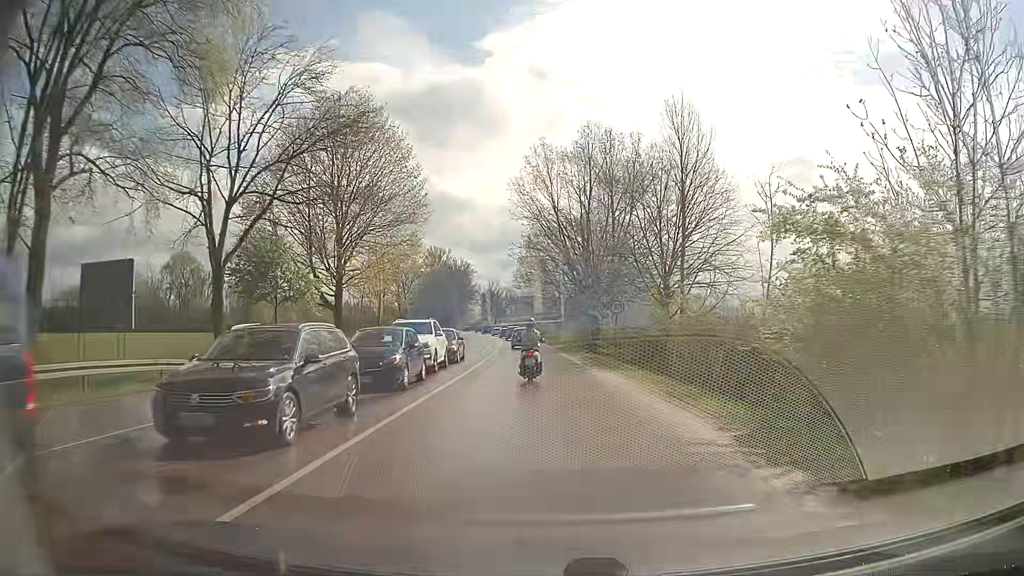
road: secondary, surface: asphalt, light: Day
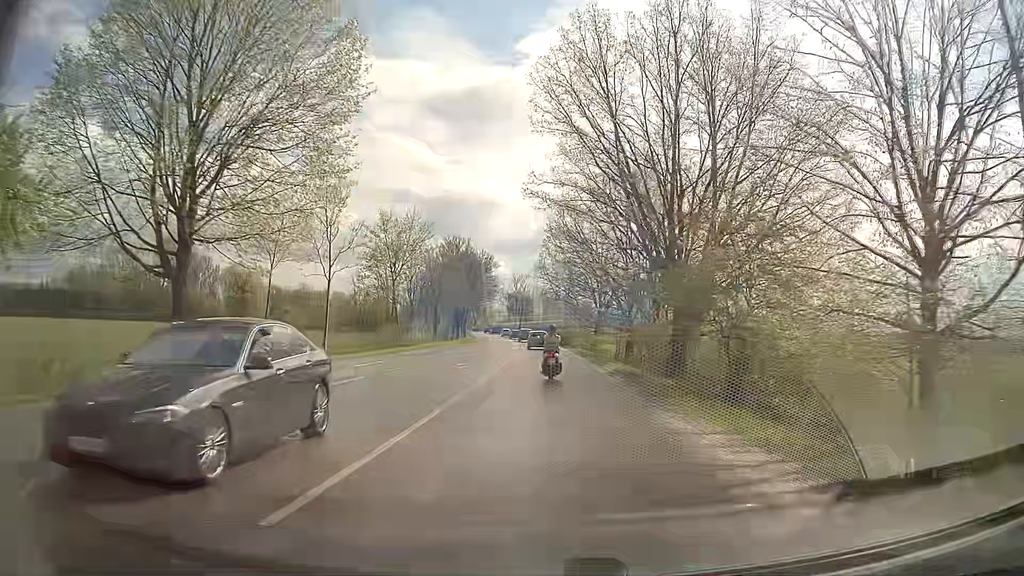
(-0.8, +23.0) m; -3°
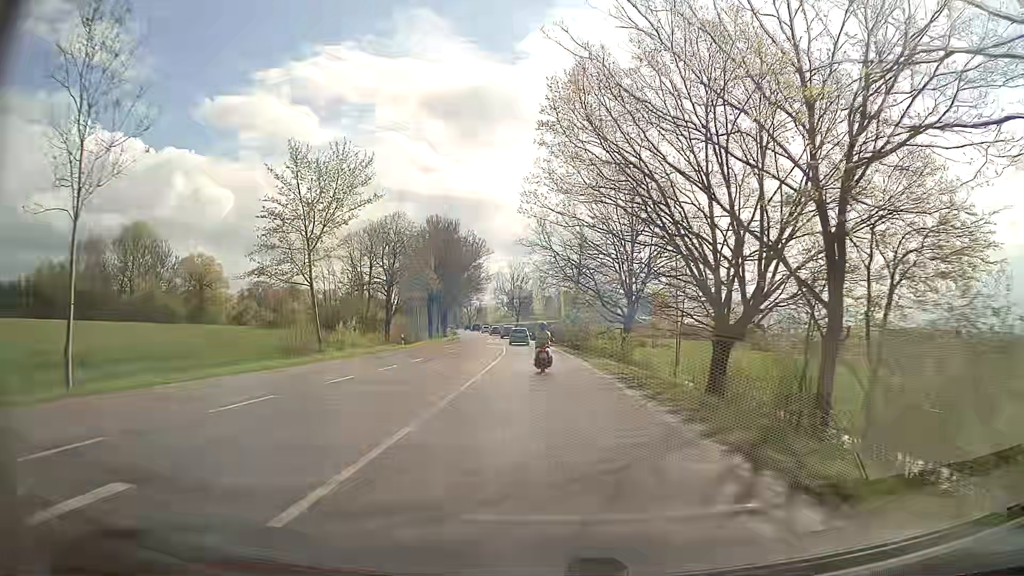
(0.0, +24.7) m; 0°
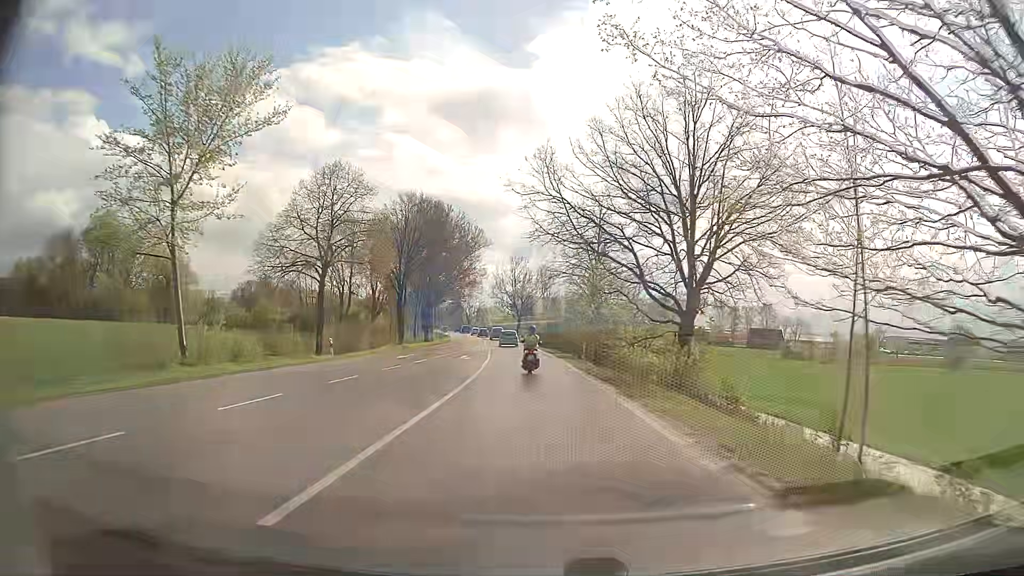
(-0.1, +17.8) m; -1°
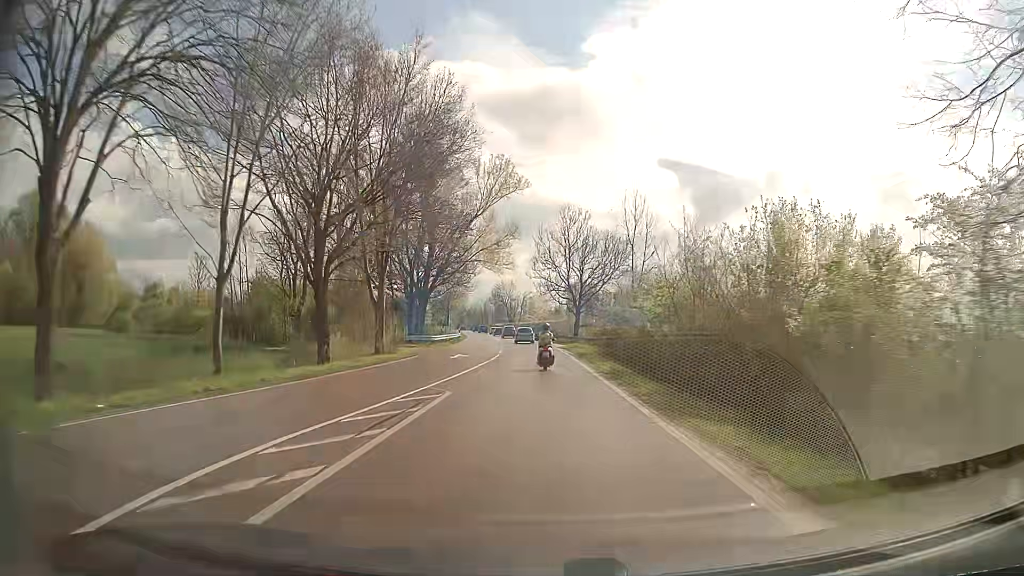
(-1.6, +47.5) m; -4°
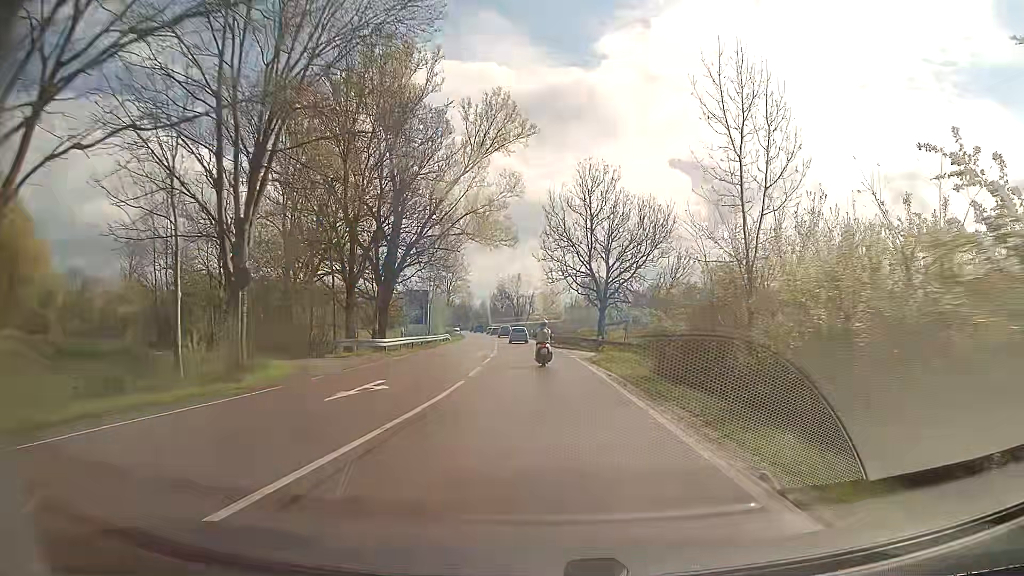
(-0.3, +19.4) m; -1°
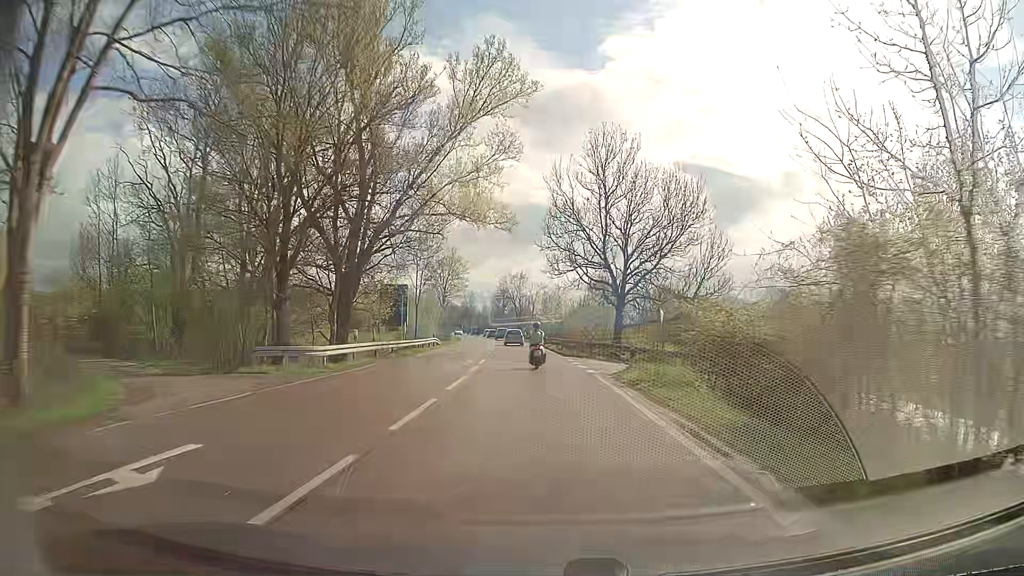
(0.0, +9.8) m; 0°
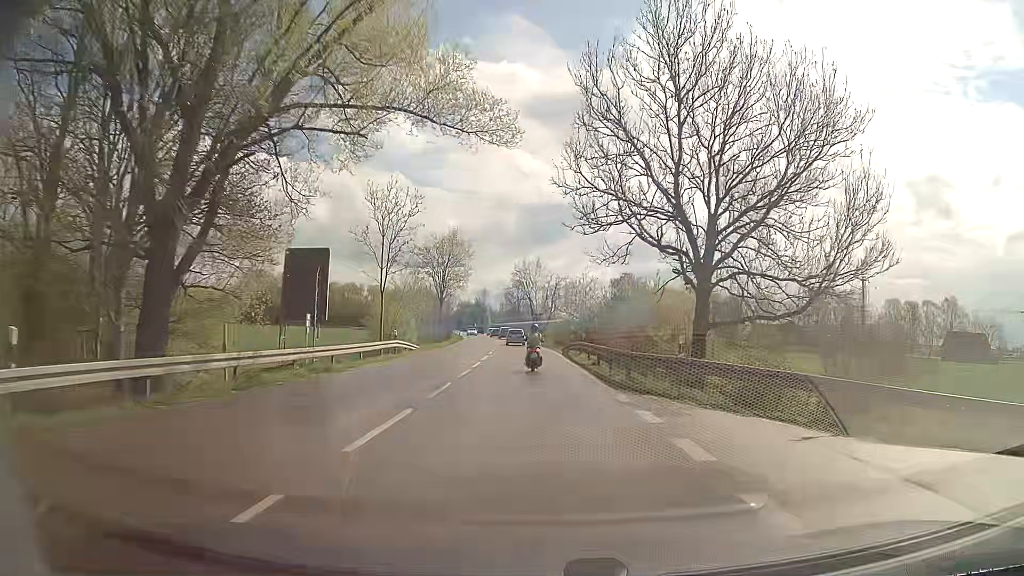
(-0.3, +19.7) m; -2°
(0, +10) (0, +20) (-1, +30) (-1, +40) (-2, +50) (-2, +60) (-3, +70) (-4, +80) (-5, +90) (-6, +100) m
